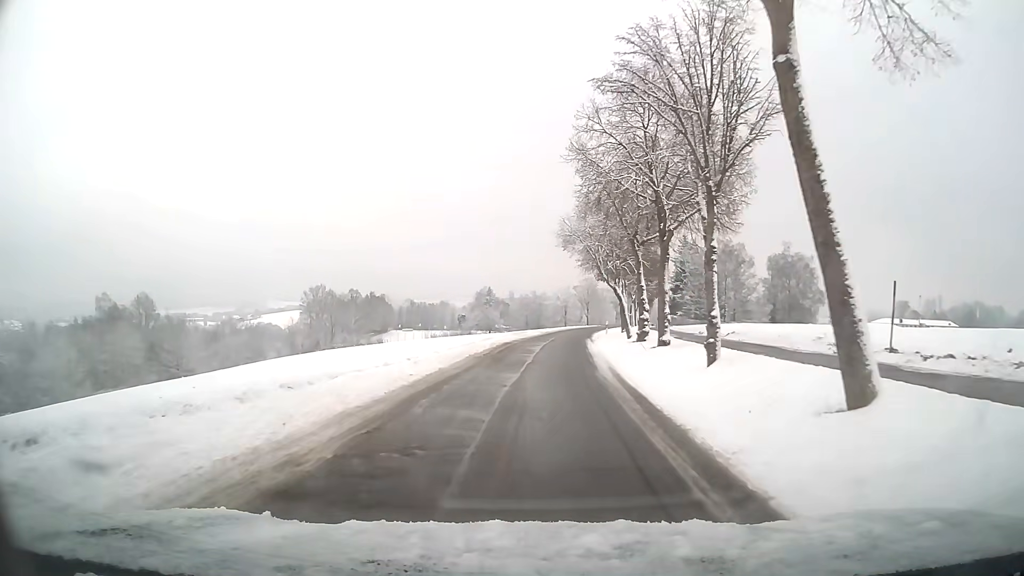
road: residential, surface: asphalt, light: Day
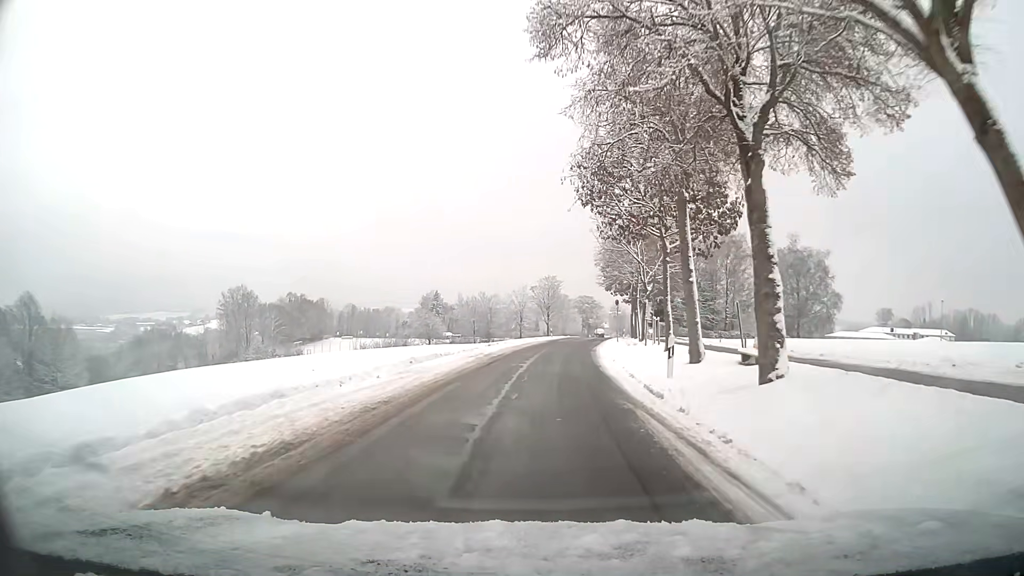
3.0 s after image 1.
(+1.1, +32.5) m; +4°
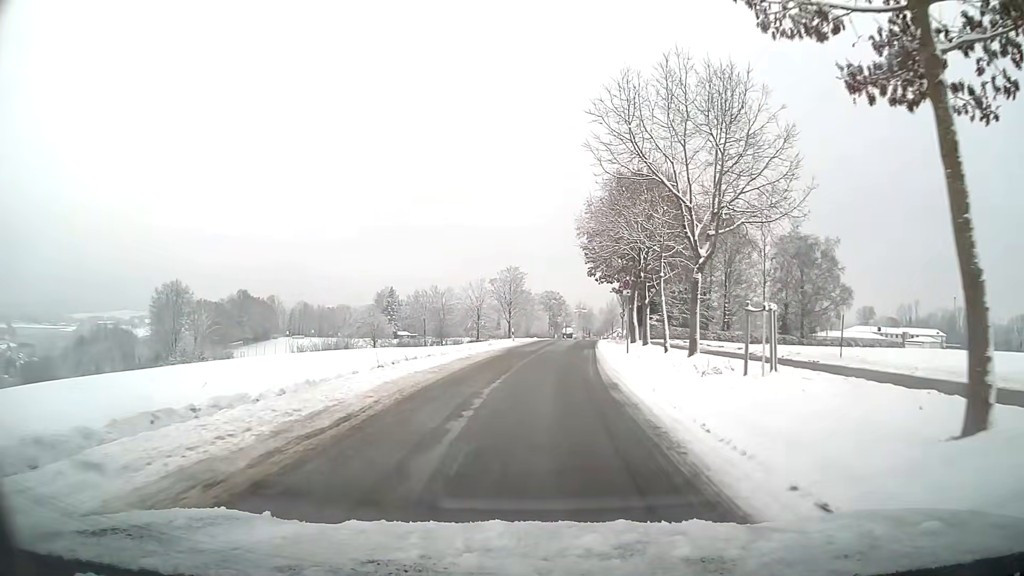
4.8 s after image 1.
(+0.5, +20.0) m; +3°
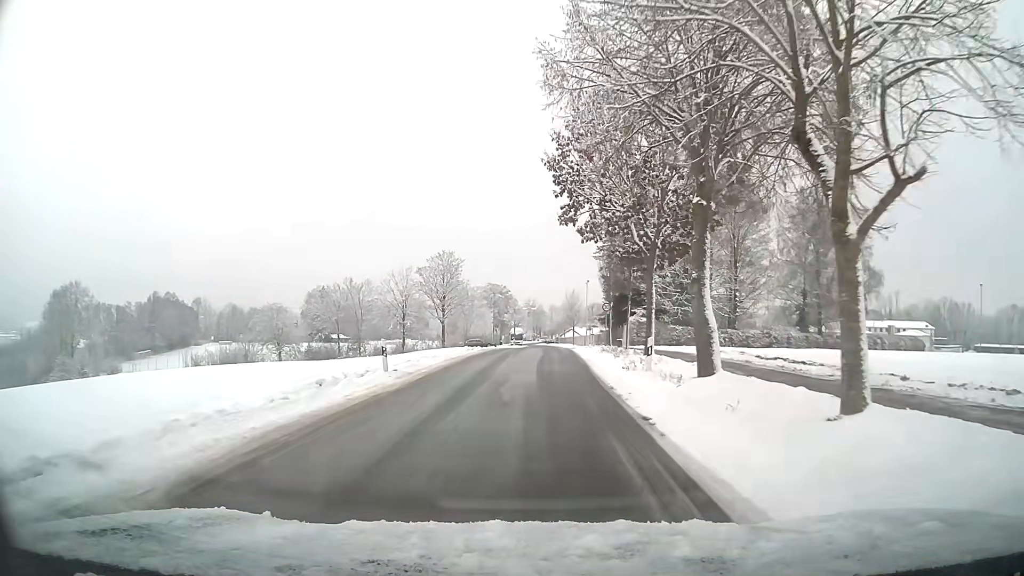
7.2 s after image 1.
(+1.1, +27.1) m; +4°
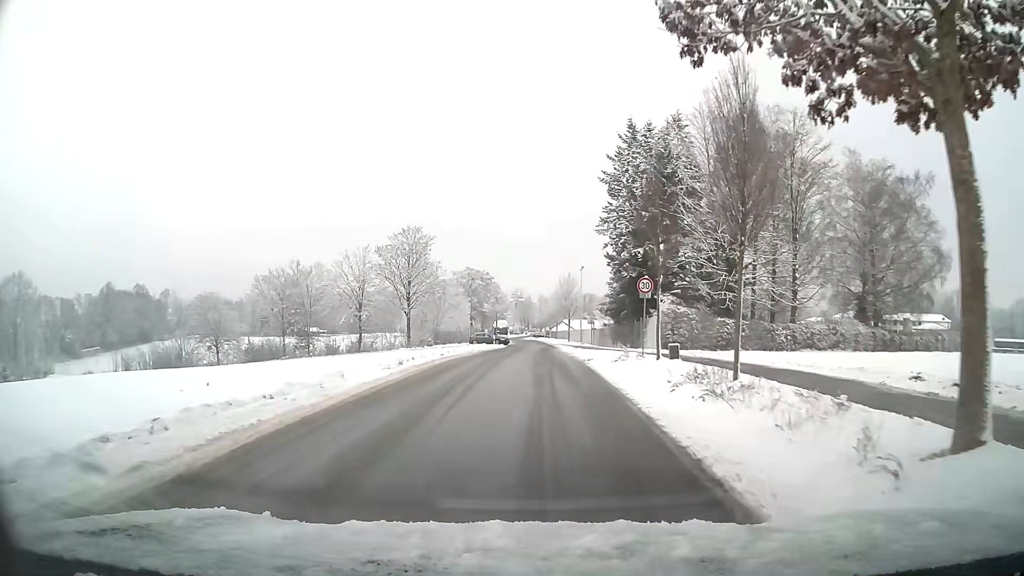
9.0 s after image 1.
(+0.2, +19.2) m; +1°
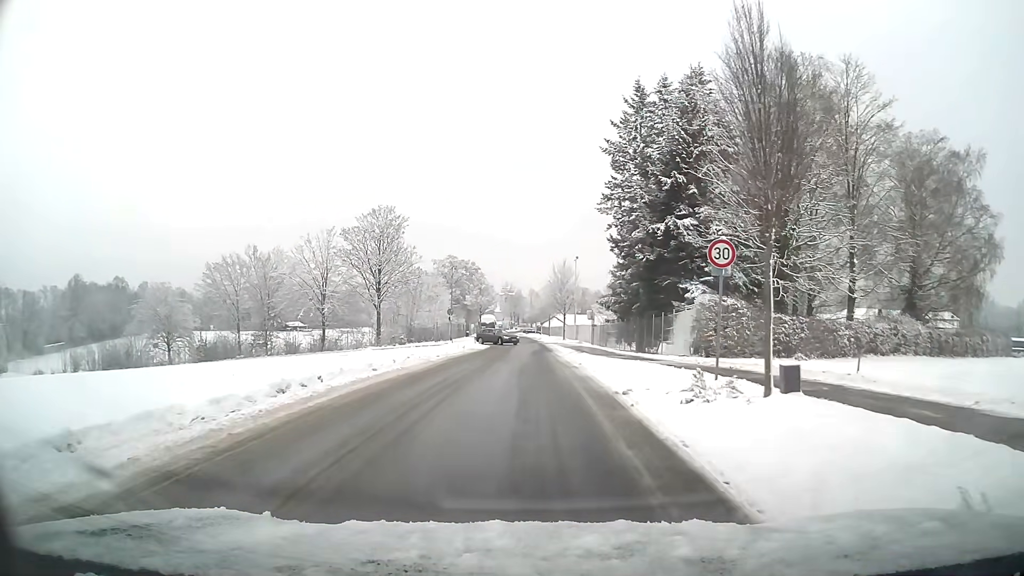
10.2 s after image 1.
(+0.1, +11.1) m; +1°
